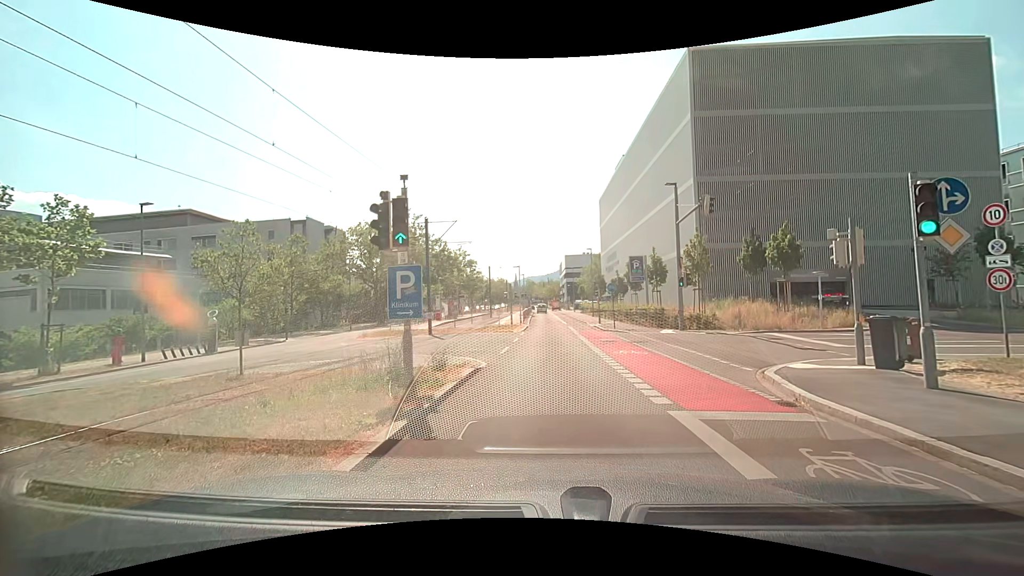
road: secondary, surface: asphalt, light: Day
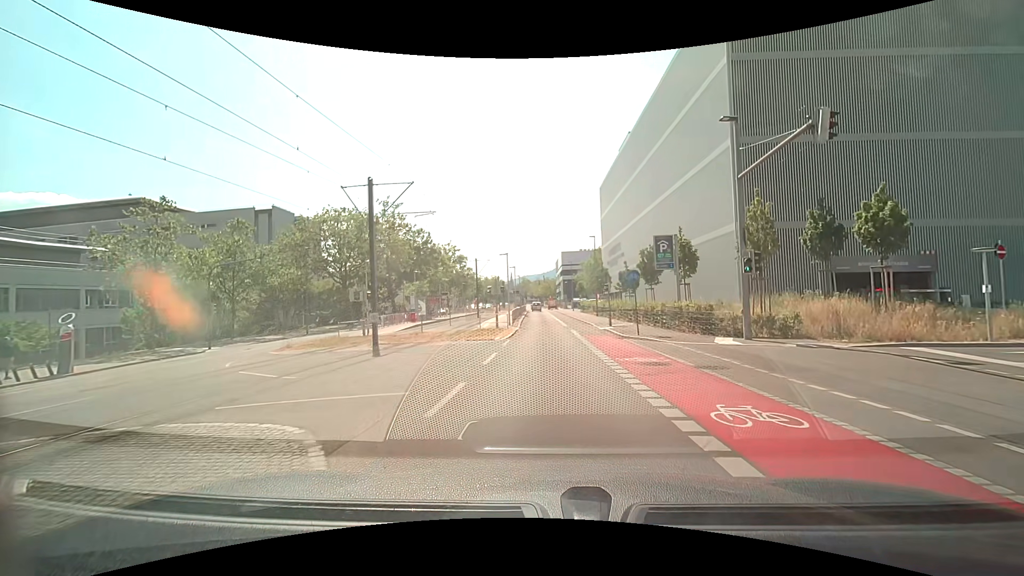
(-0.5, +9.9) m; -1°
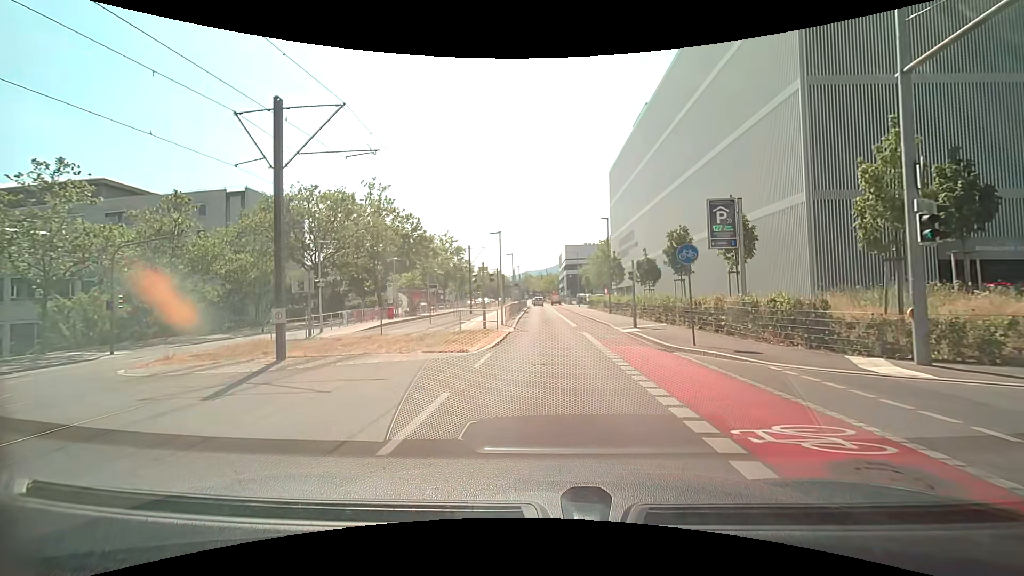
(-0.2, +8.2) m; -1°
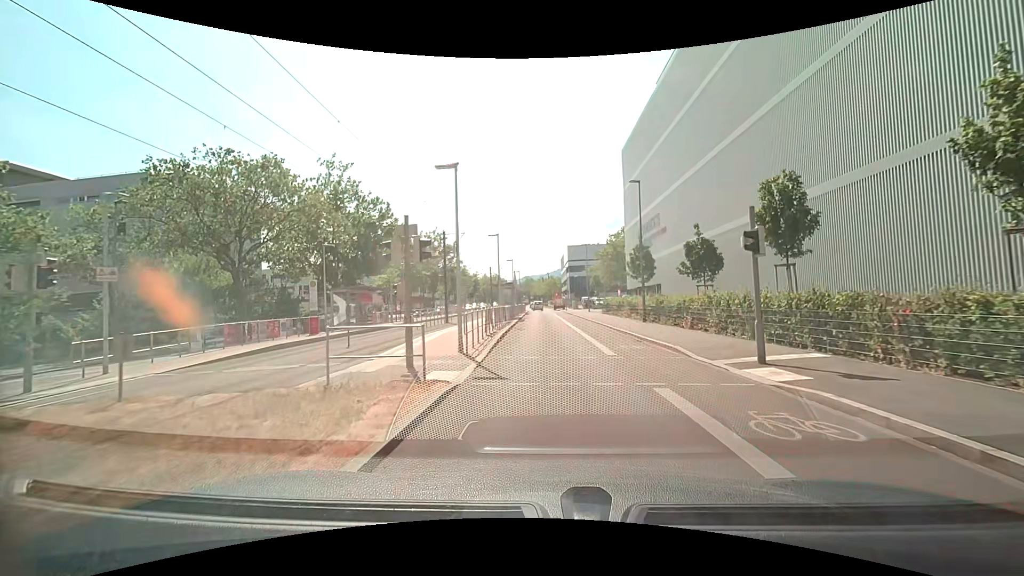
(0.0, +14.1) m; 0°
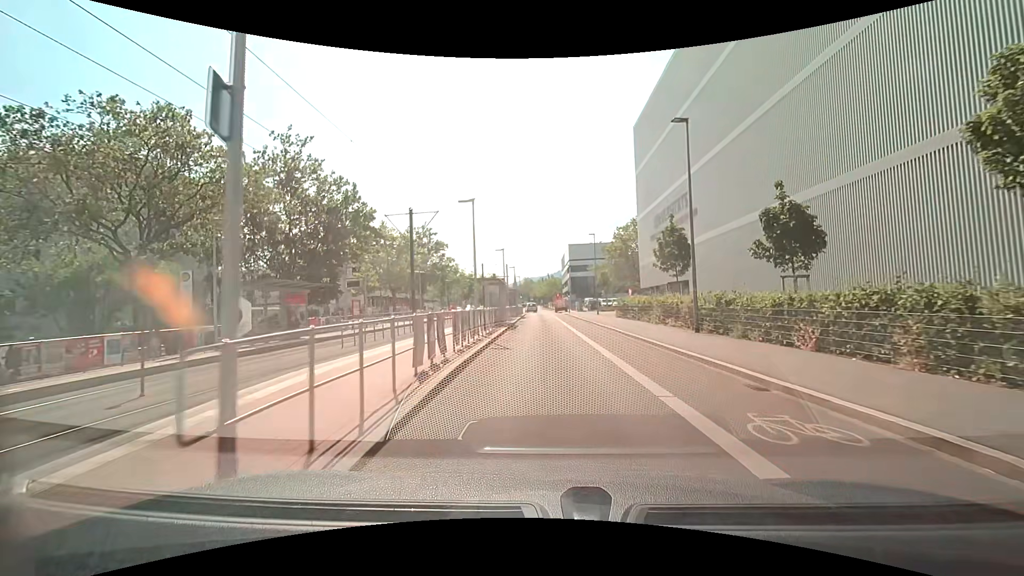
(-0.1, +9.9) m; -1°
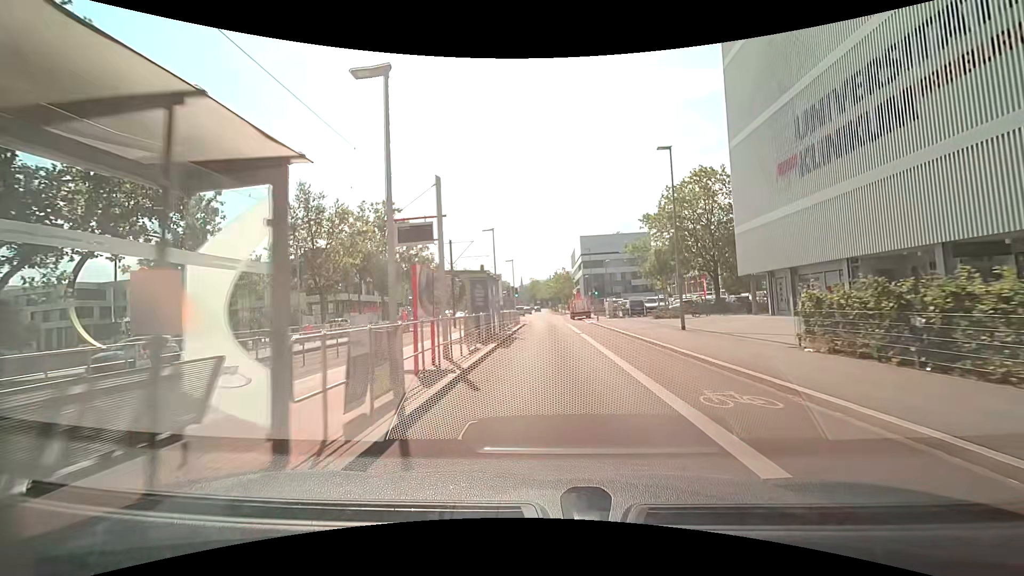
(-0.1, +28.3) m; 0°
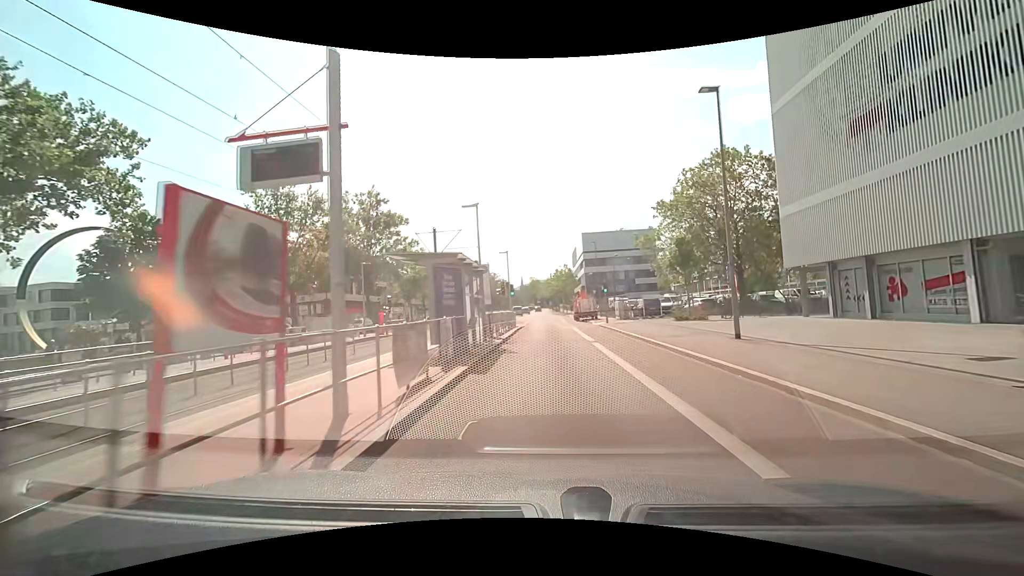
(0.0, +6.1) m; -1°
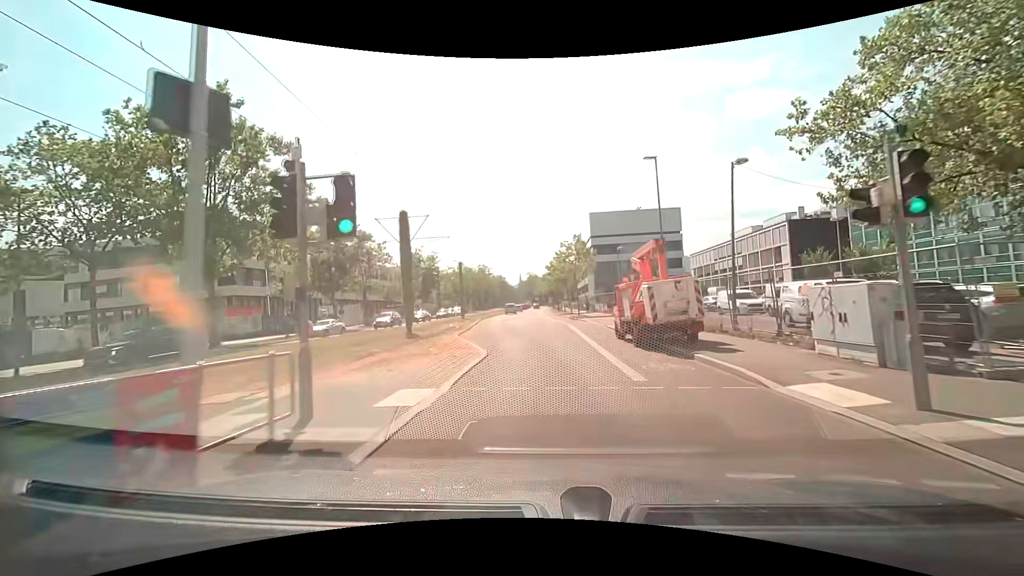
(+0.4, +30.3) m; 0°
